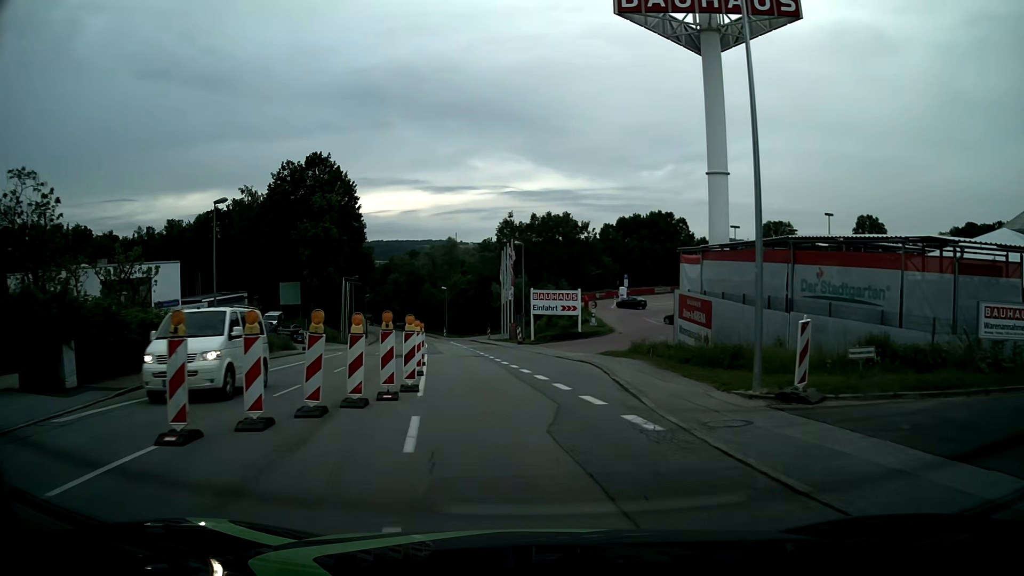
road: tertiary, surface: asphalt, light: Day
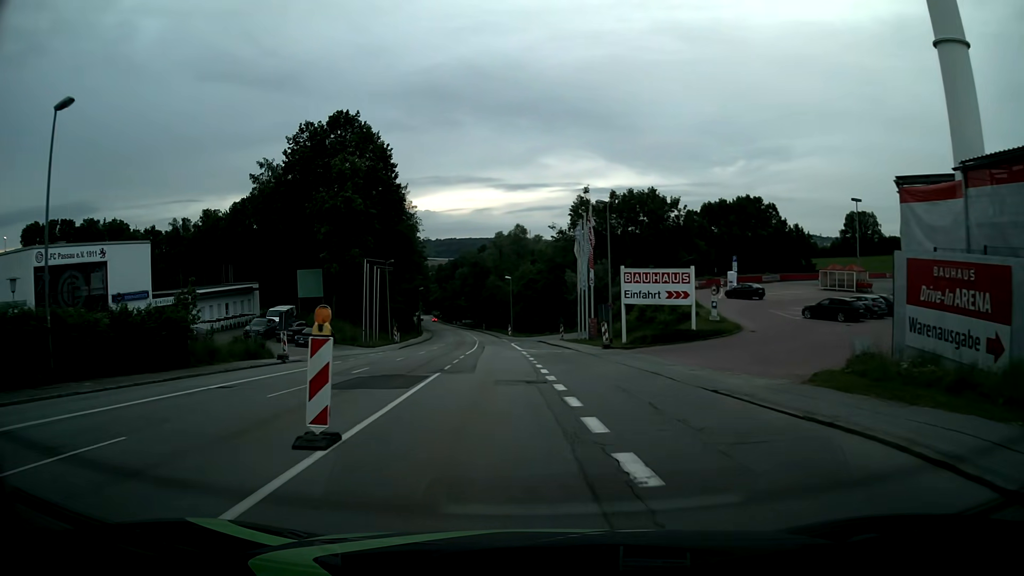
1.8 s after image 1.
(-0.8, +18.6) m; -7°
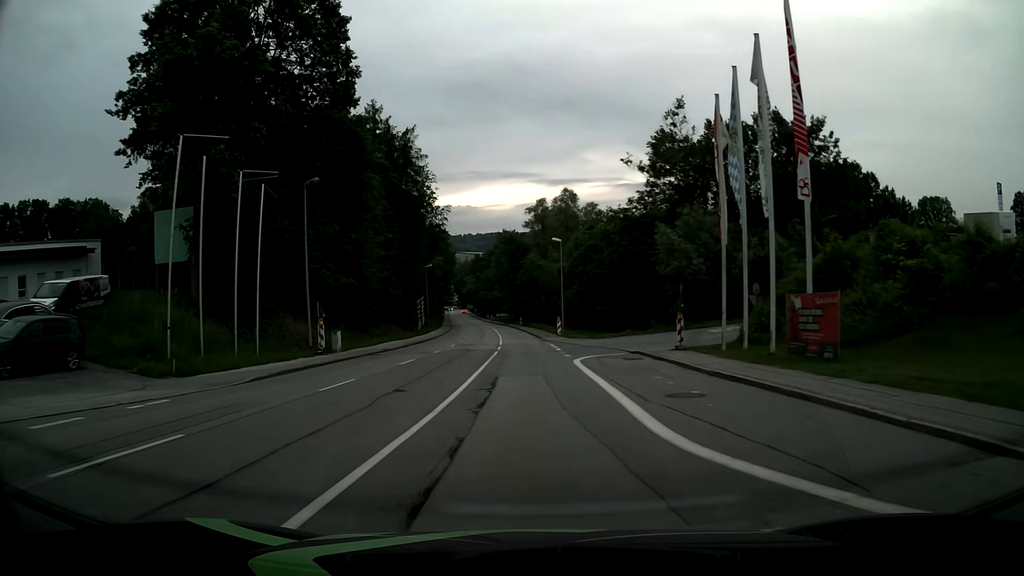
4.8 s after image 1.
(-1.8, +35.9) m; -4°
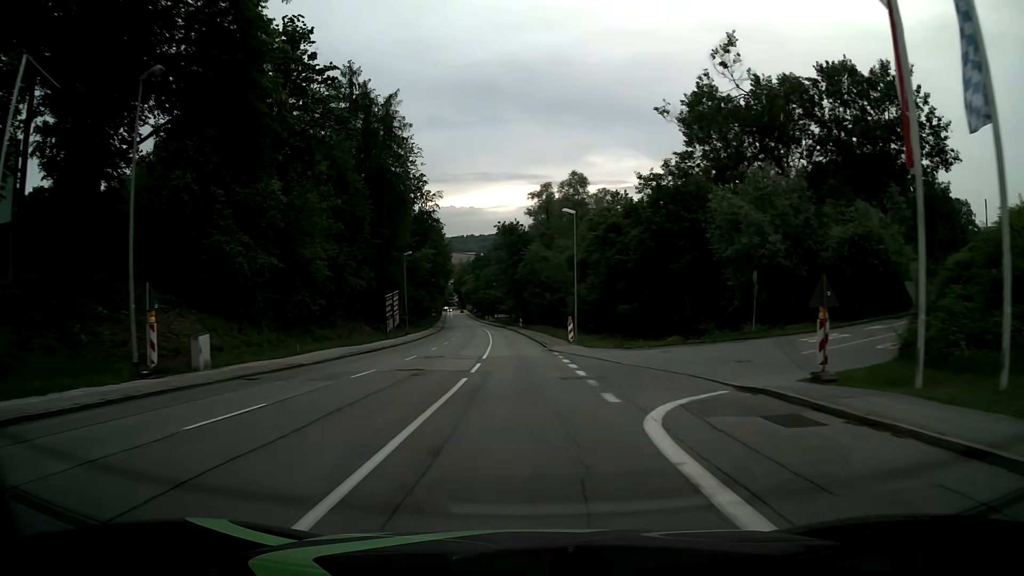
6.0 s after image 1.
(0.0, +15.2) m; 0°
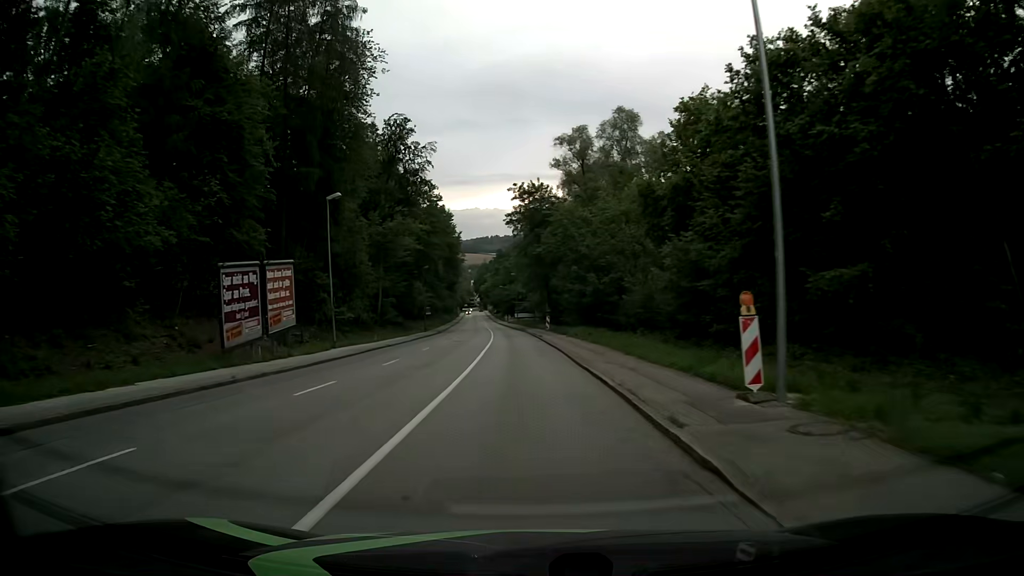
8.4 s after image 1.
(-0.6, +31.5) m; -2°
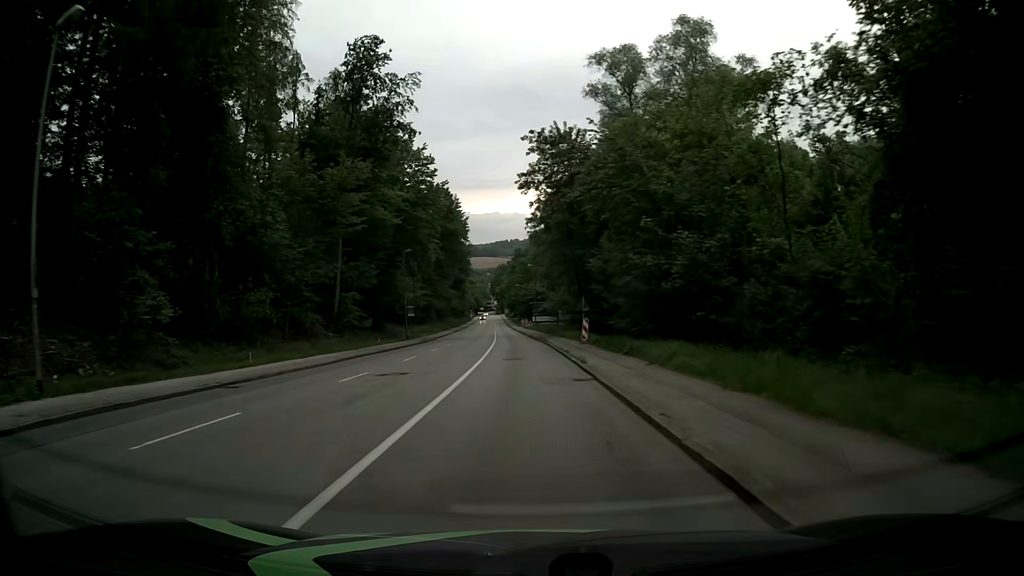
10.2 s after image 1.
(-0.5, +24.1) m; -2°
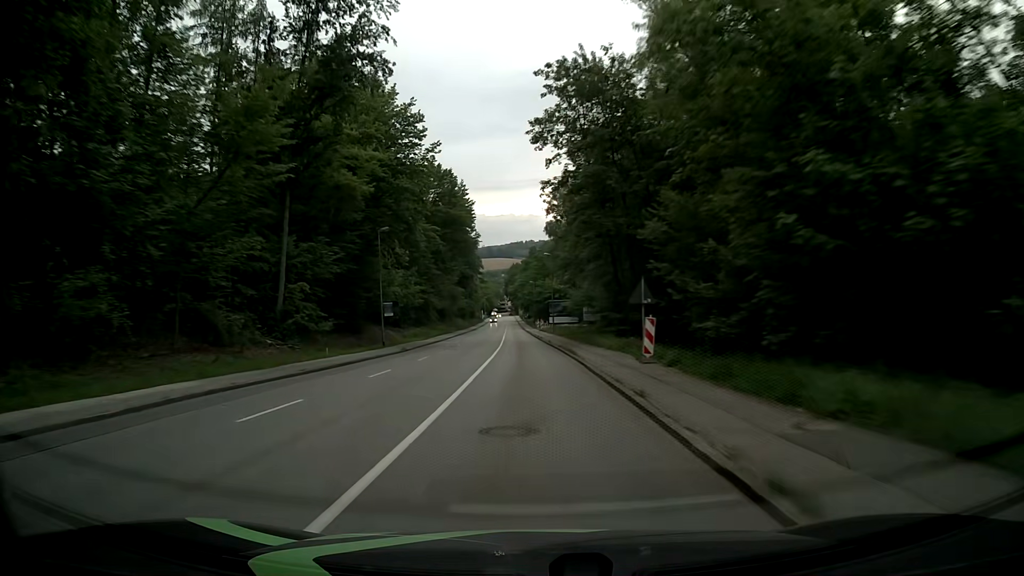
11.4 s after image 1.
(-0.1, +15.5) m; -2°
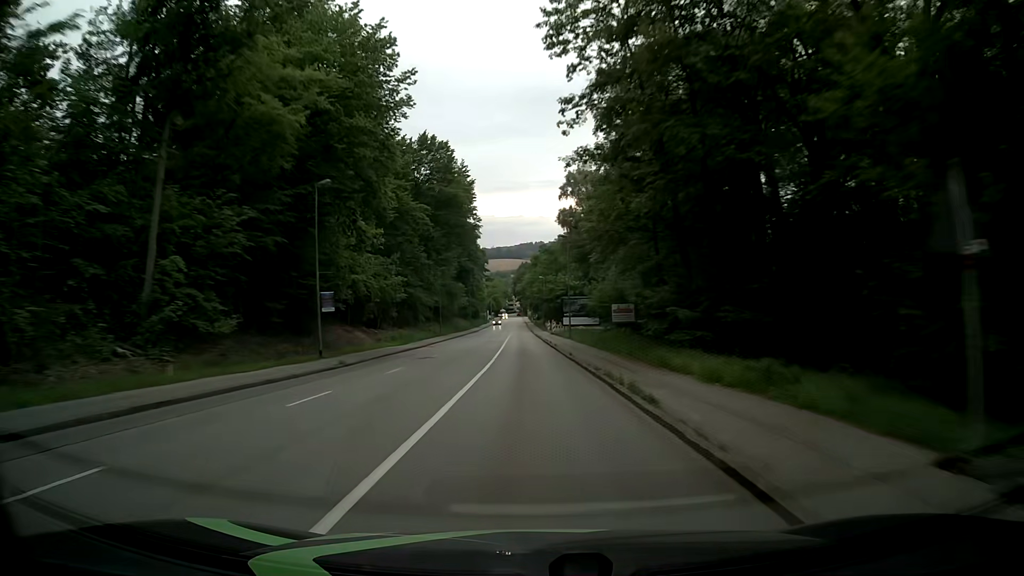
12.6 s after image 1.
(+0.1, +15.7) m; 0°
(0, +10) (0, +20) (0, +30) (0, +40) (-1, +50) (-1, +60) (-1, +70) (-1, +80) (-1, +90) (-1, +100) m
